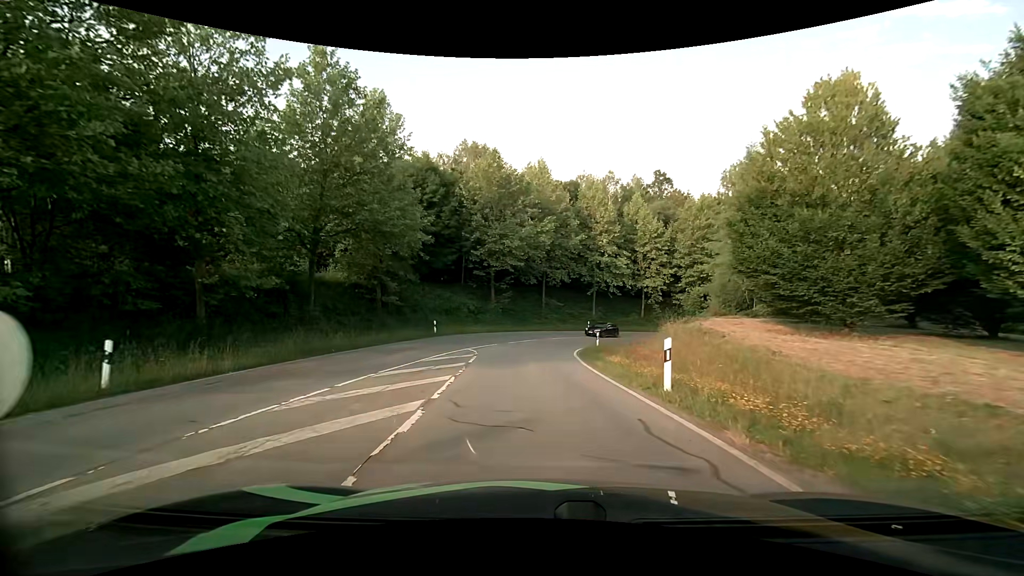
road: primary_link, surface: asphalt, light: Day
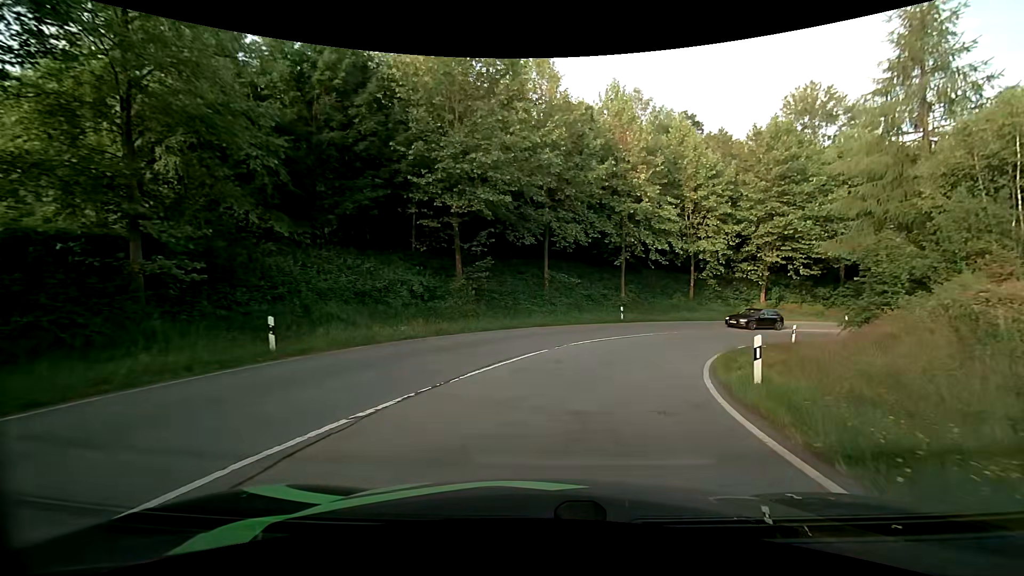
(-0.4, +22.1) m; +1°
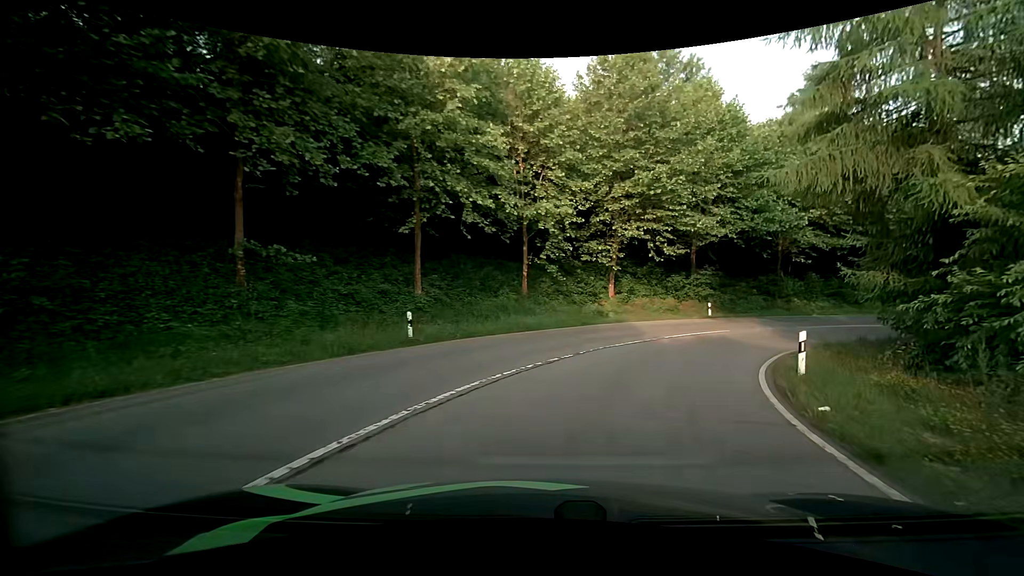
(+3.0, +18.2) m; +20°
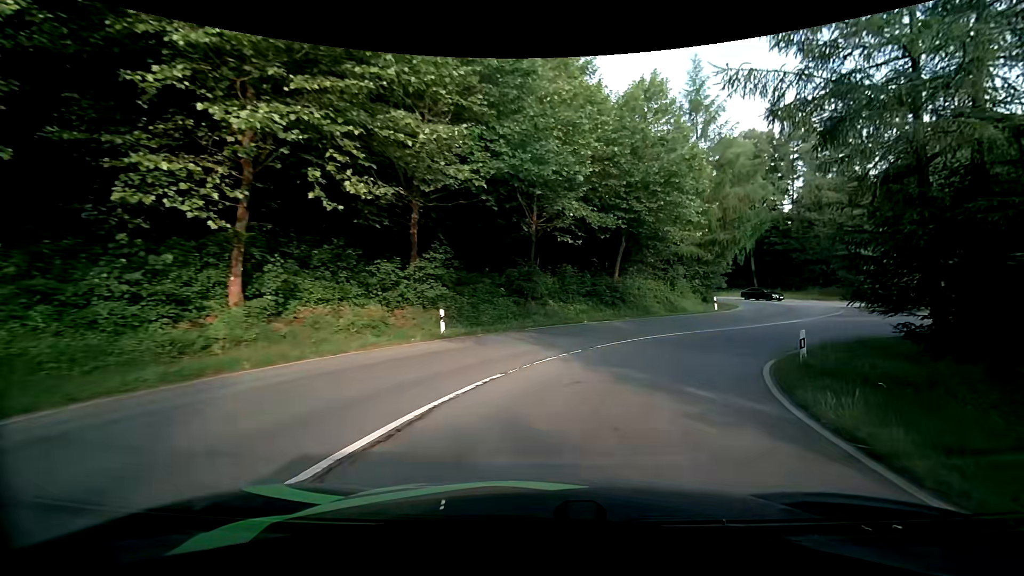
(+4.9, +18.4) m; +29°
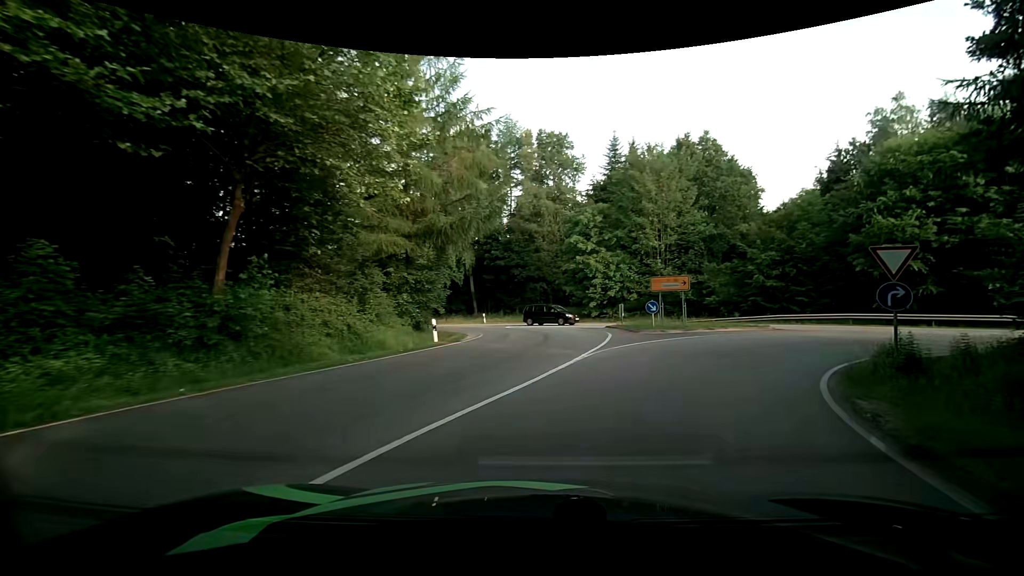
(+5.5, +18.4) m; +32°
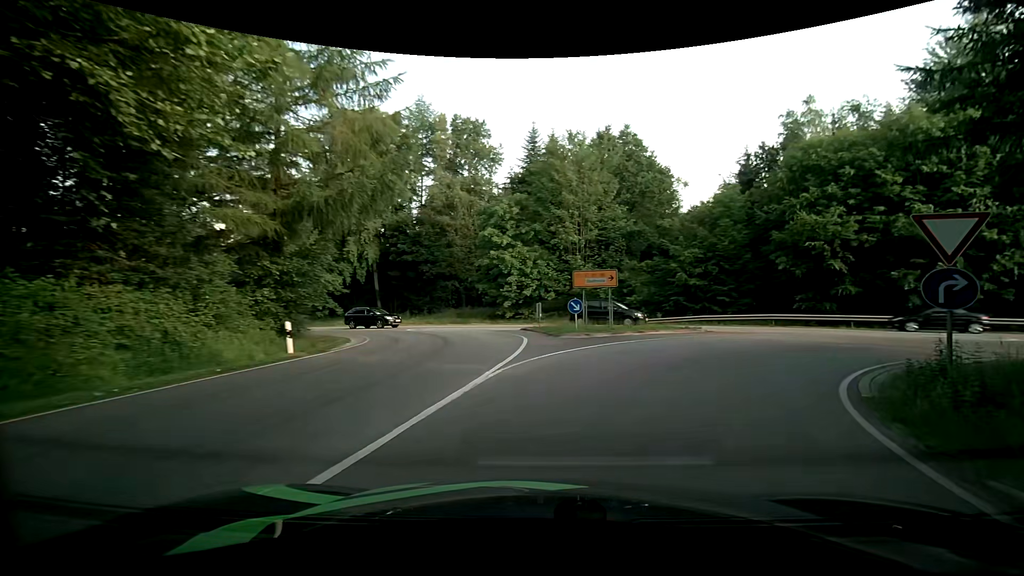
(+0.3, +4.7) m; +8°
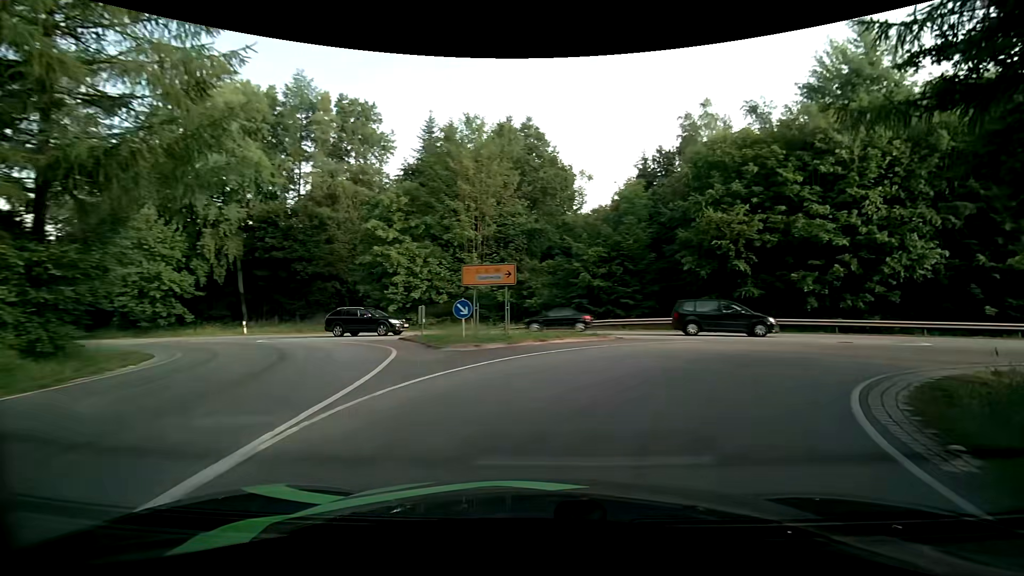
(+0.5, +4.6) m; +12°
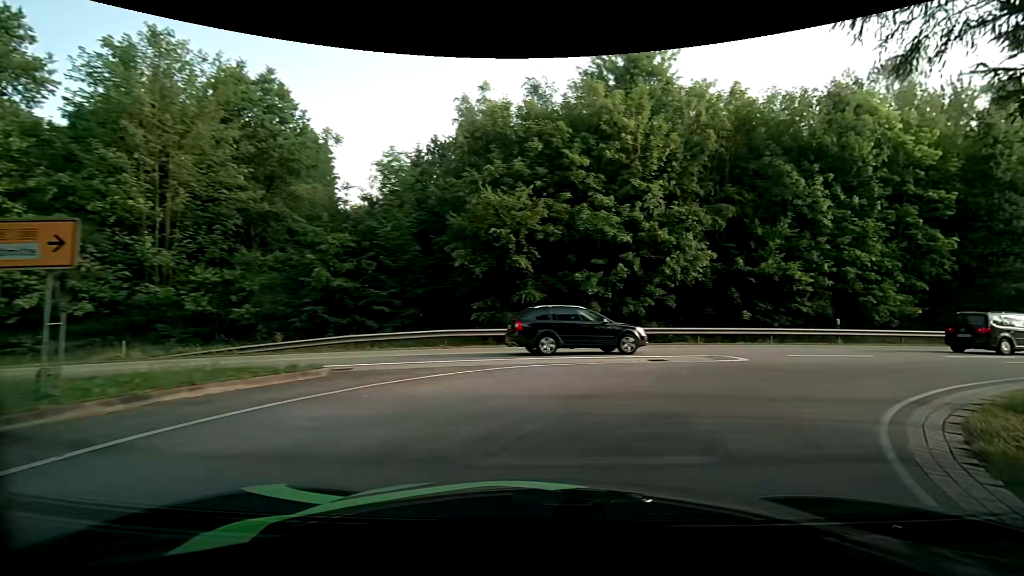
(+1.8, +8.4) m; +25°
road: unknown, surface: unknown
(+3, +9) (+10, +16) (+20, +19) (+29, +22) (+39, +25) (+48, +28) (+58, +31) (+67, +34) (+77, +37) (+86, +41) m
